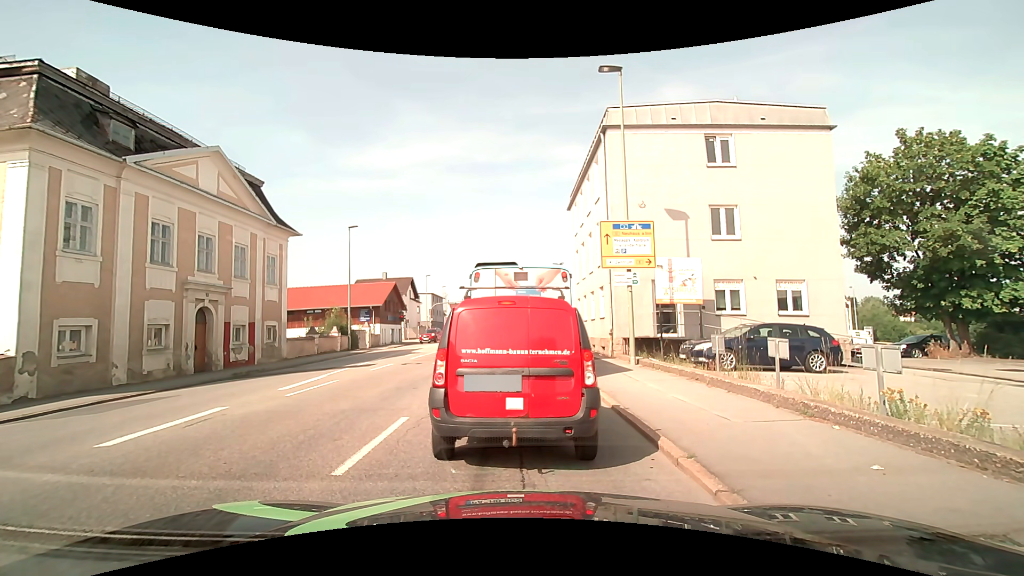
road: tertiary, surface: asphalt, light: Day
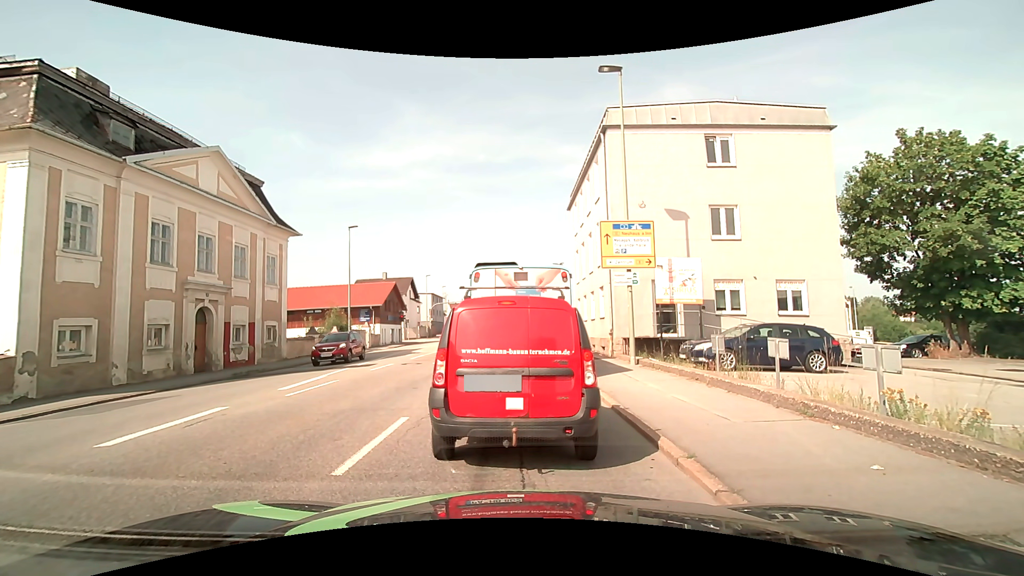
(0.0, 0.0) m; 0°
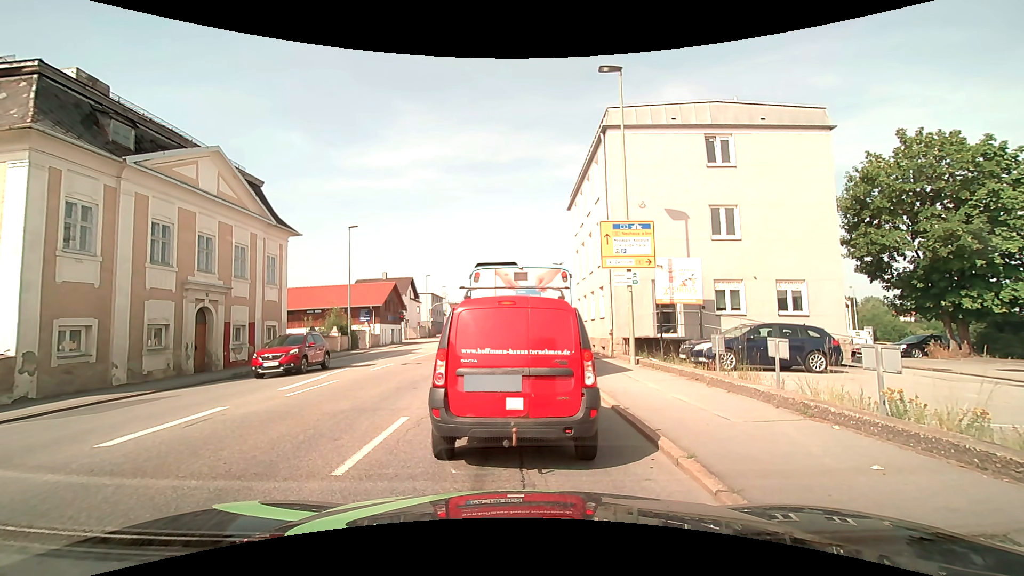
(0.0, 0.0) m; 0°
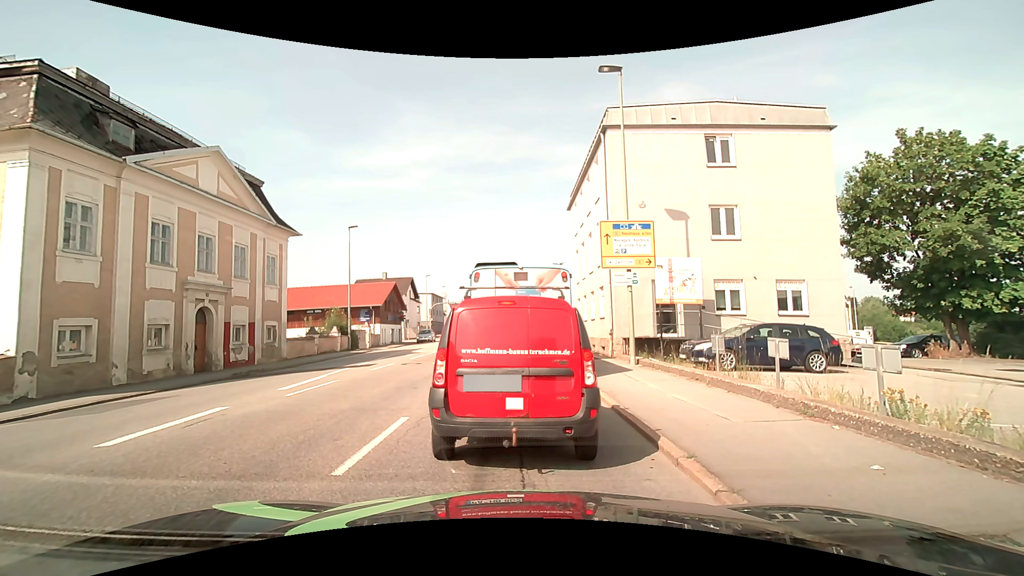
(0.0, 0.0) m; 0°
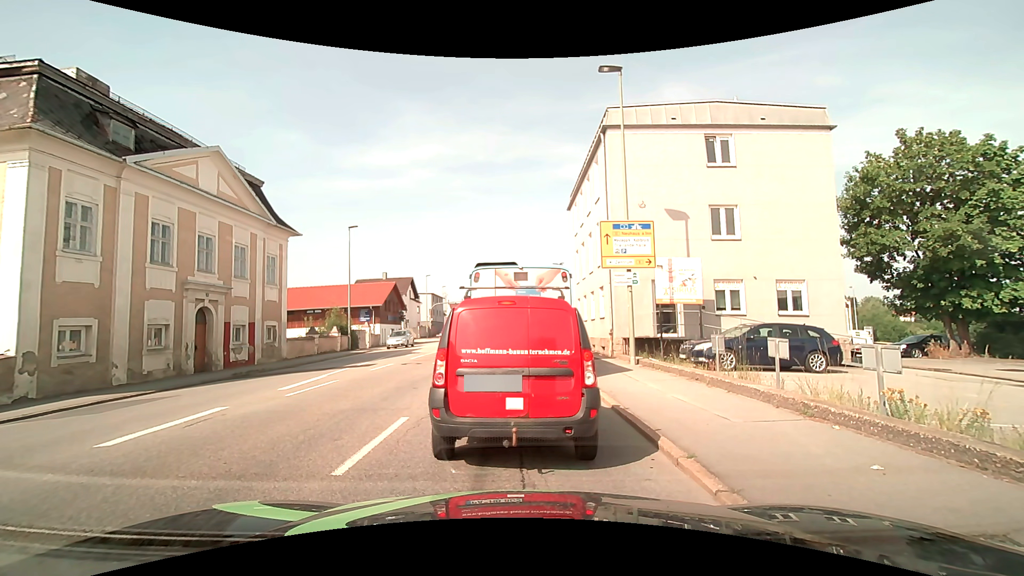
(0.0, 0.0) m; 0°
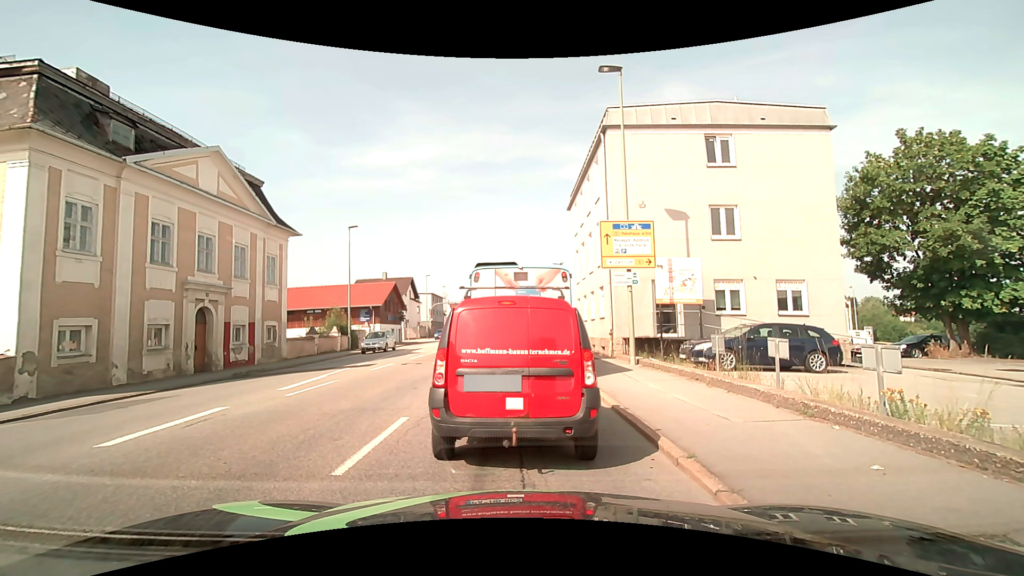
(0.0, 0.0) m; 0°
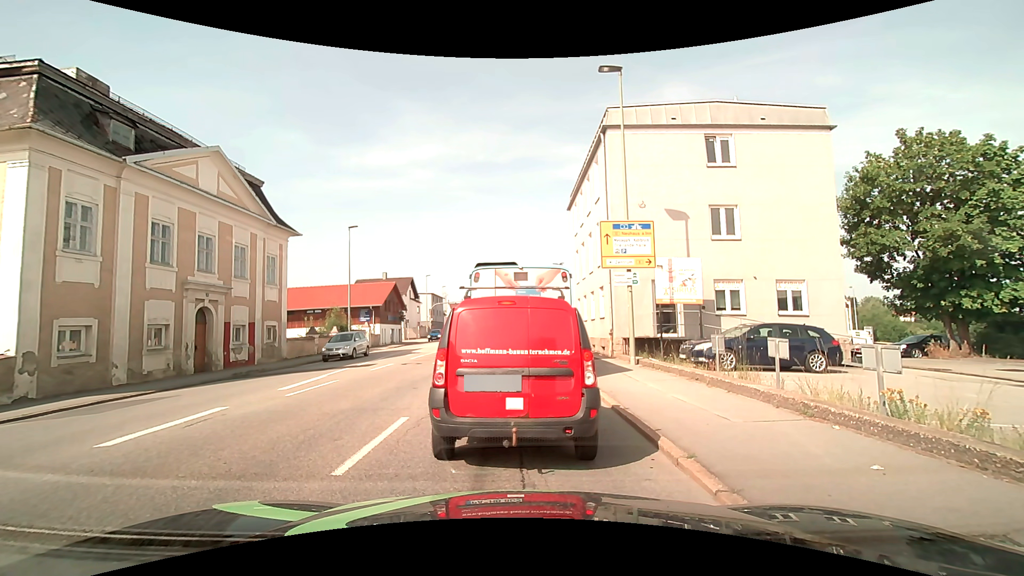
(0.0, 0.0) m; 0°
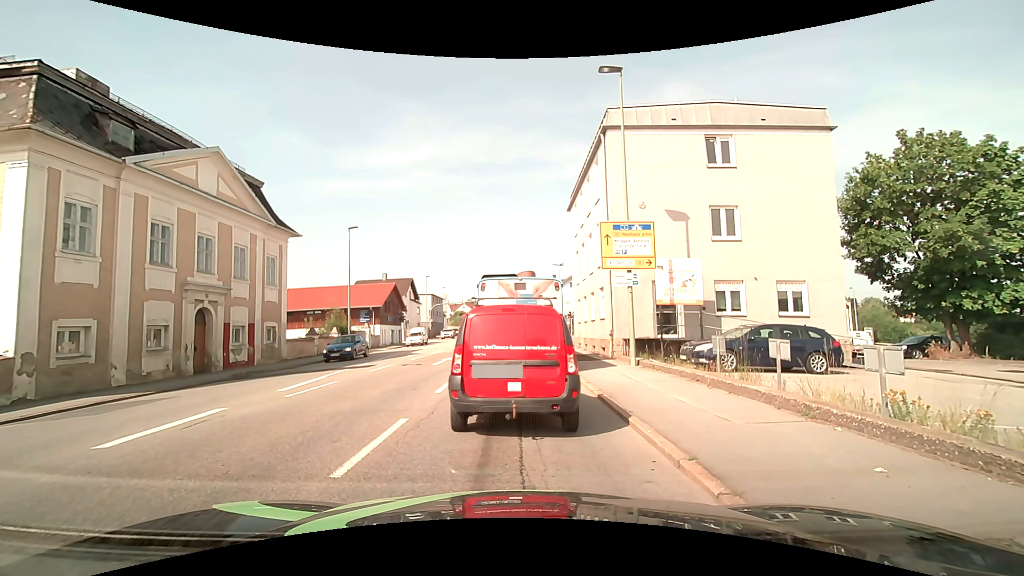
(0.0, 0.0) m; 0°
(0, +10) (+1, +20) (+2, +30) (+3, +40) (+6, +49) (+13, +57) (+21, +62) (+31, +65) (+41, +66) (+51, +66) m
